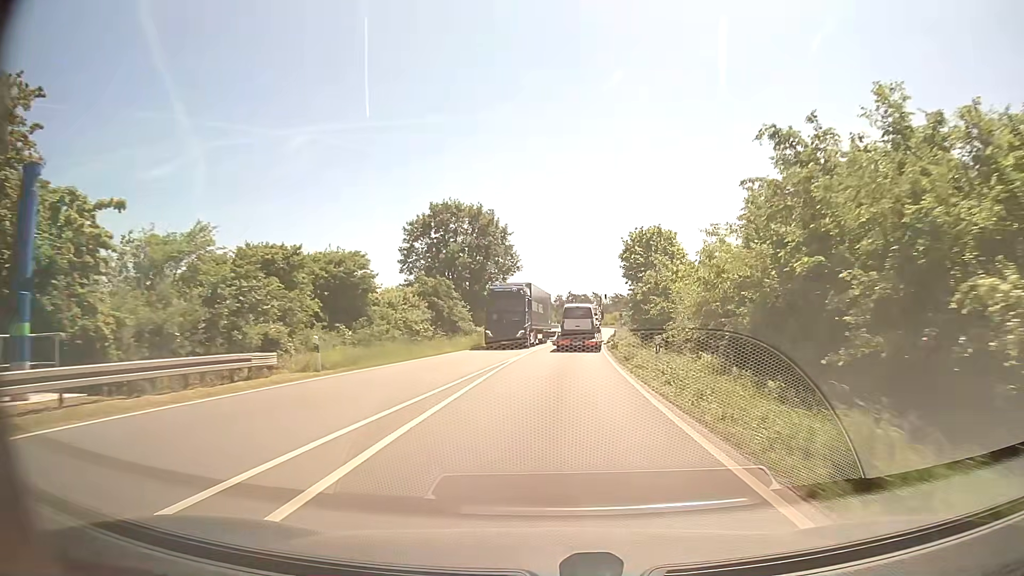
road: primary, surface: asphalt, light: Day
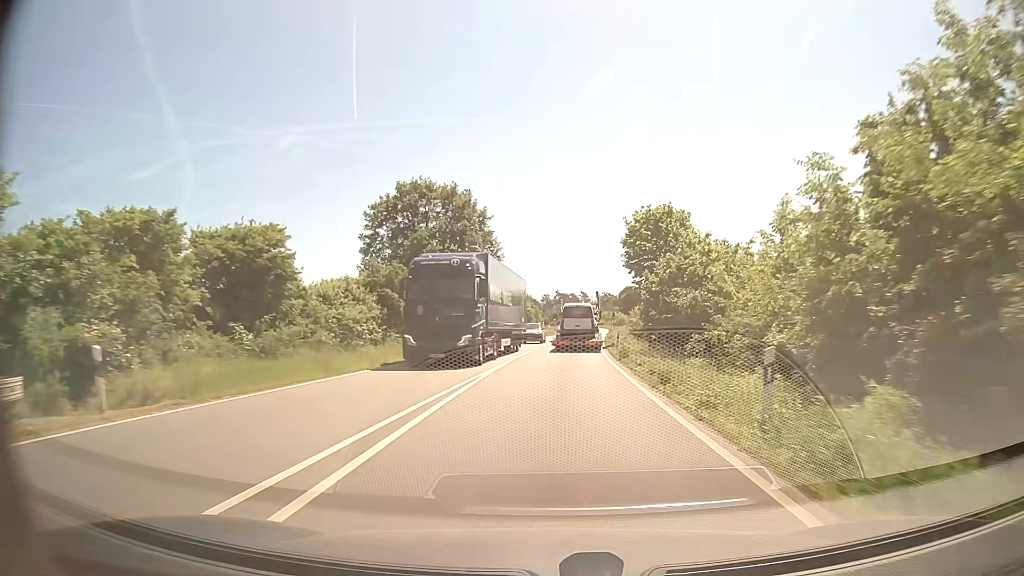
(+0.1, +10.0) m; +1°
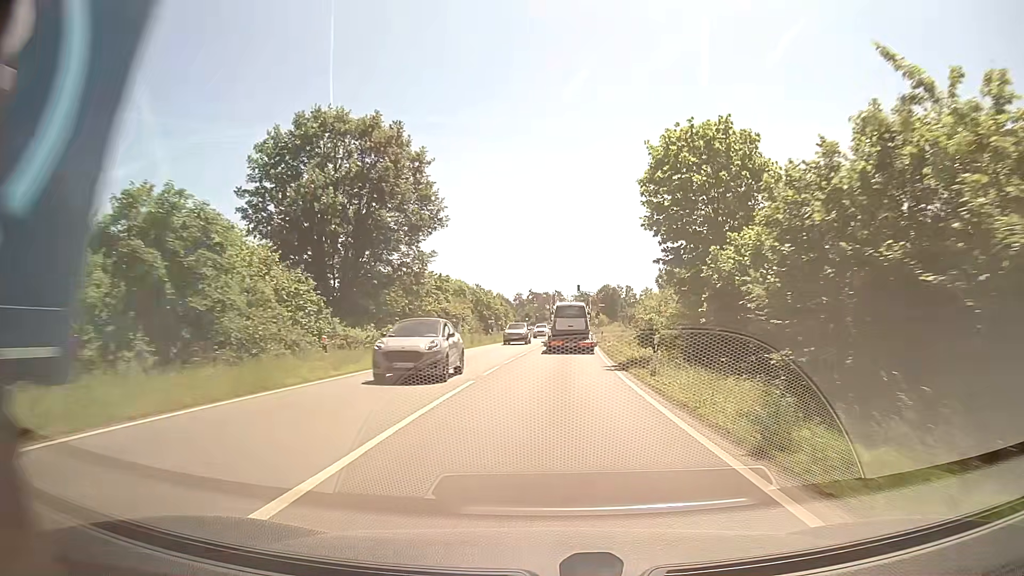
(+0.3, +19.7) m; +2°
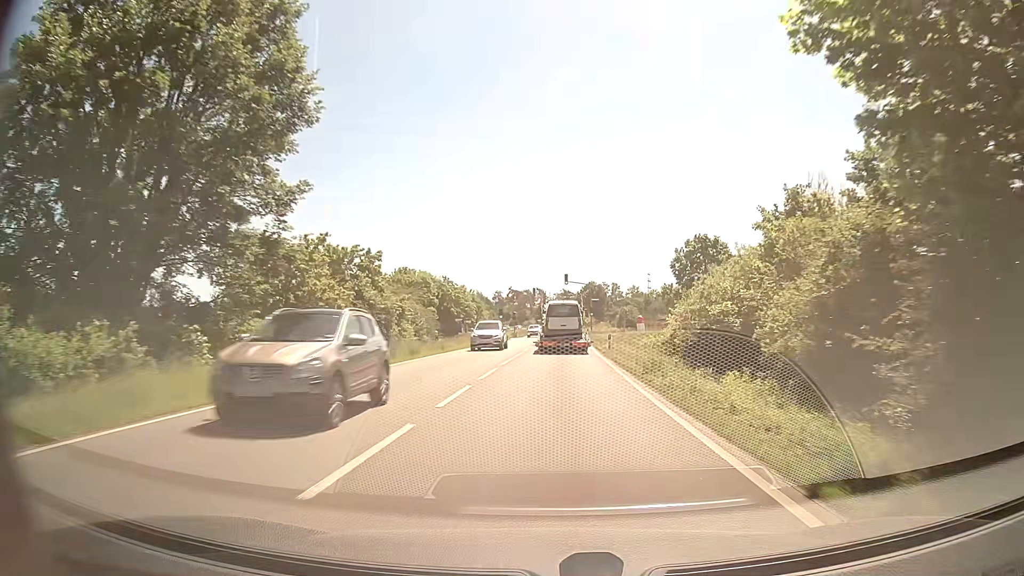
(+0.2, +19.4) m; +1°
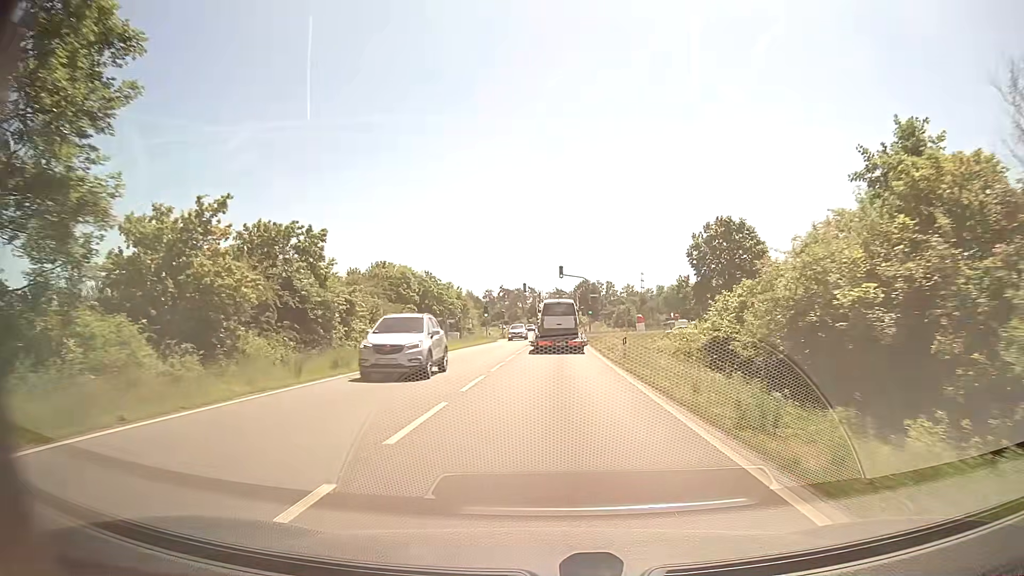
(+0.1, +9.6) m; +1°
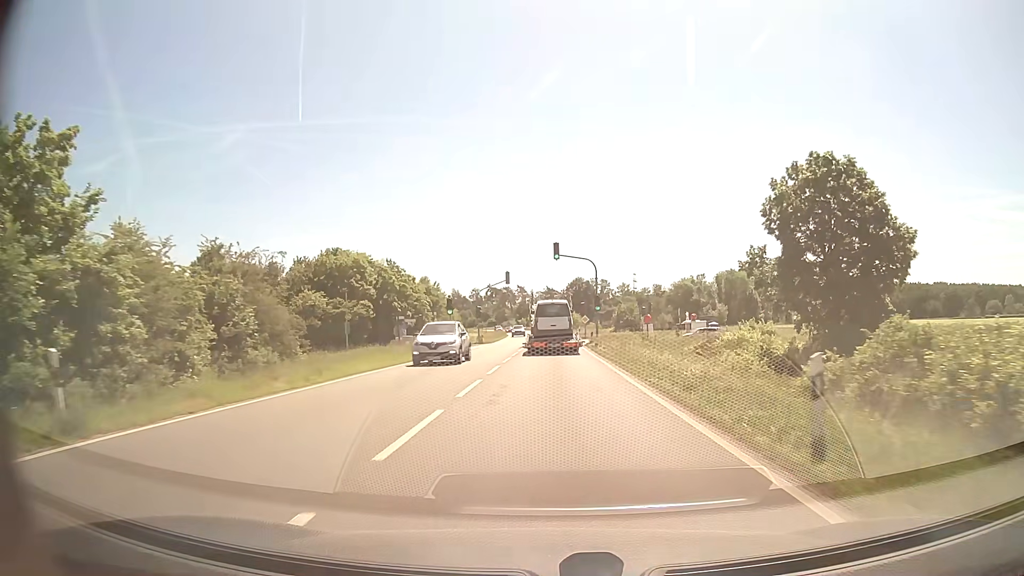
(0.0, +19.0) m; +1°
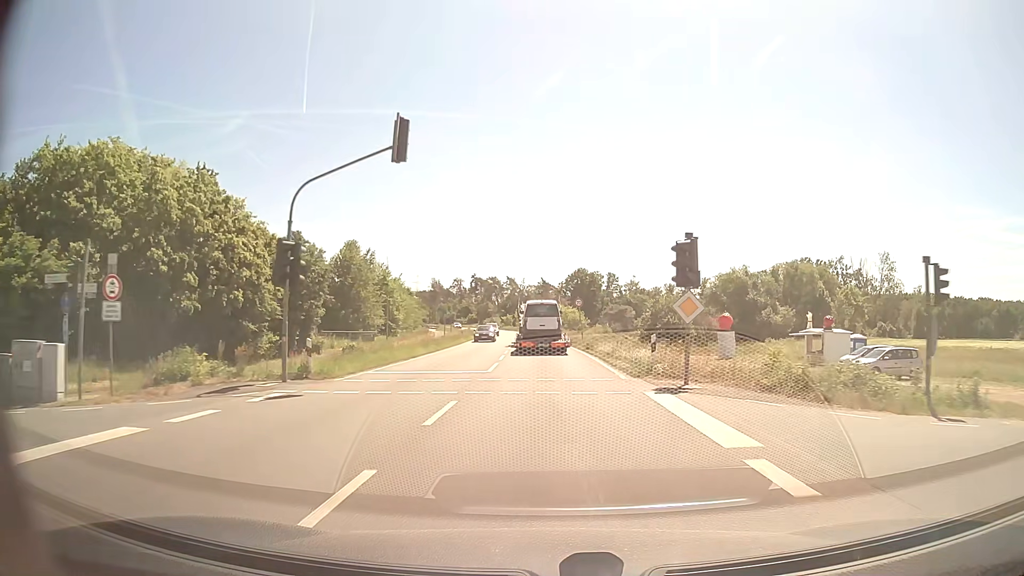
(+0.2, +46.3) m; 0°
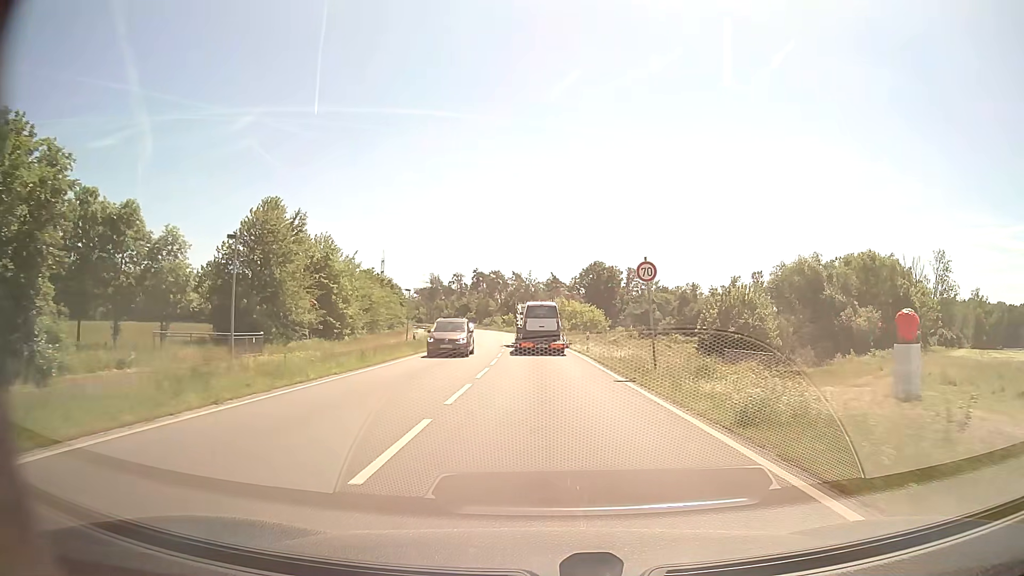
(-0.1, +27.5) m; -1°
(0, +10) (0, +20) (0, +30) (-1, +40) (-1, +50) (-2, +60) (-3, +70) (-4, +80) (-5, +90) (-6, +100) m
